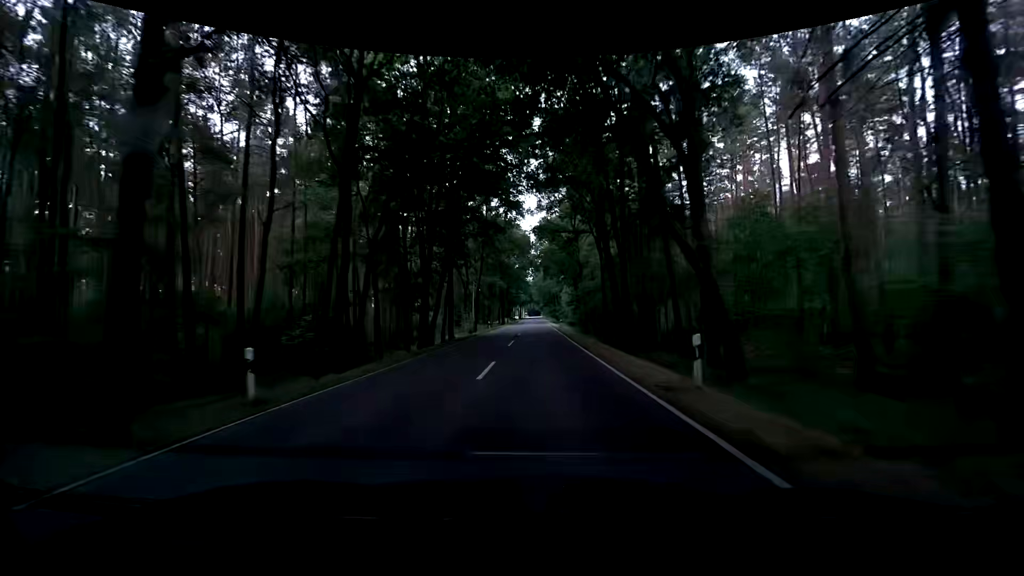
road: tertiary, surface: asphalt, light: Day
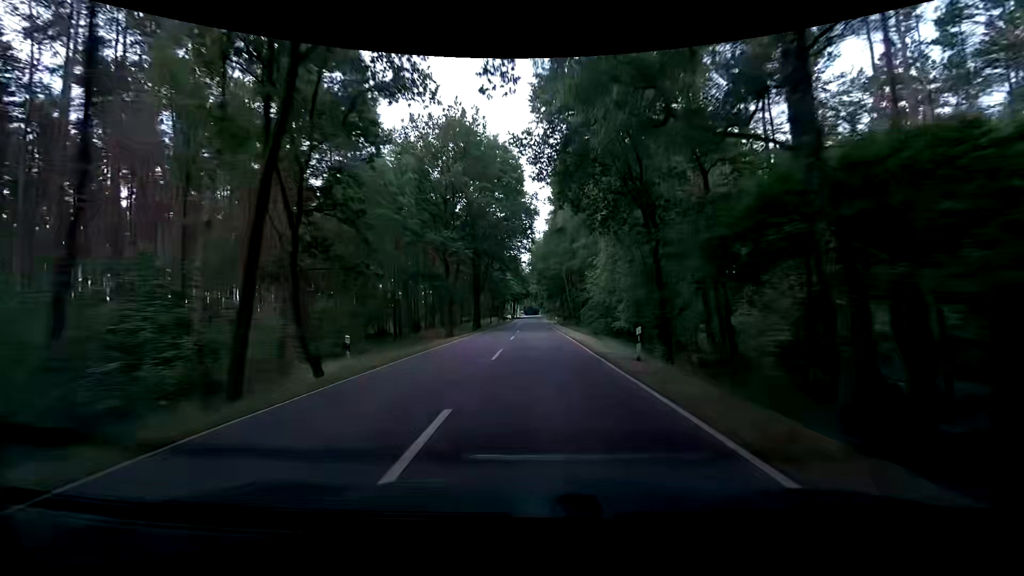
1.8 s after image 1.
(-0.1, +44.1) m; +1°
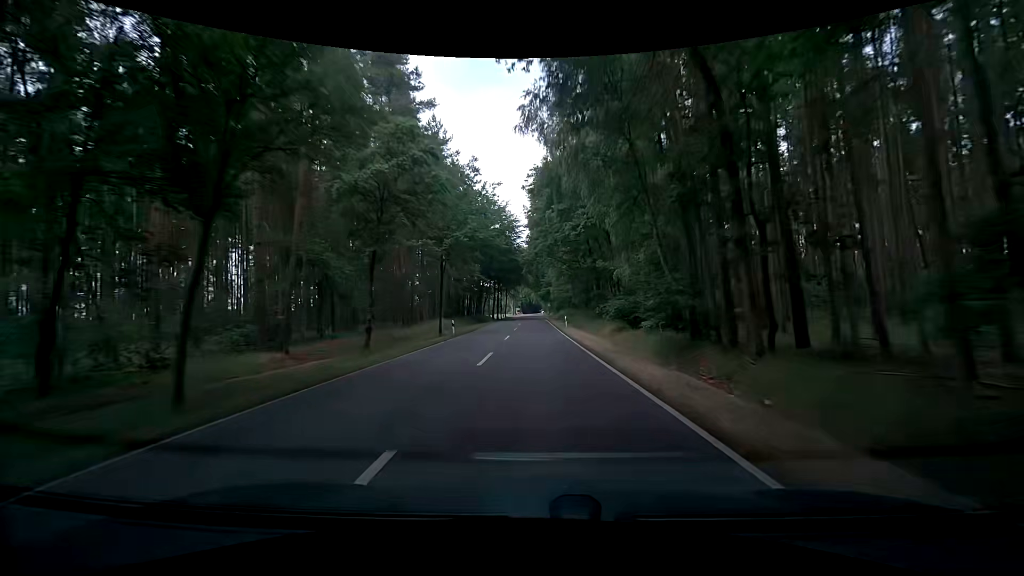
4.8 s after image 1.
(-0.3, +73.6) m; 0°
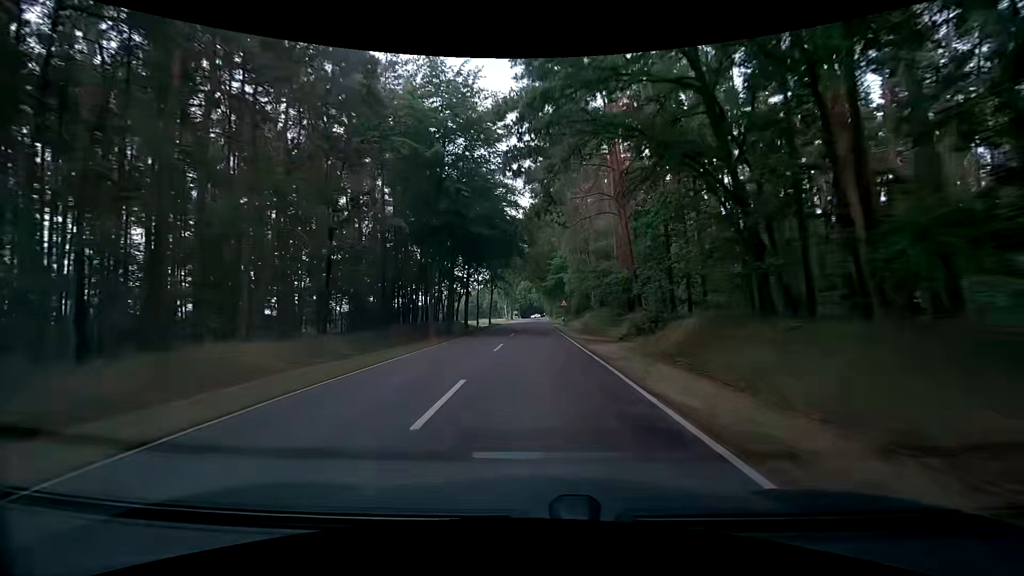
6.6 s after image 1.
(-0.3, +42.5) m; 0°
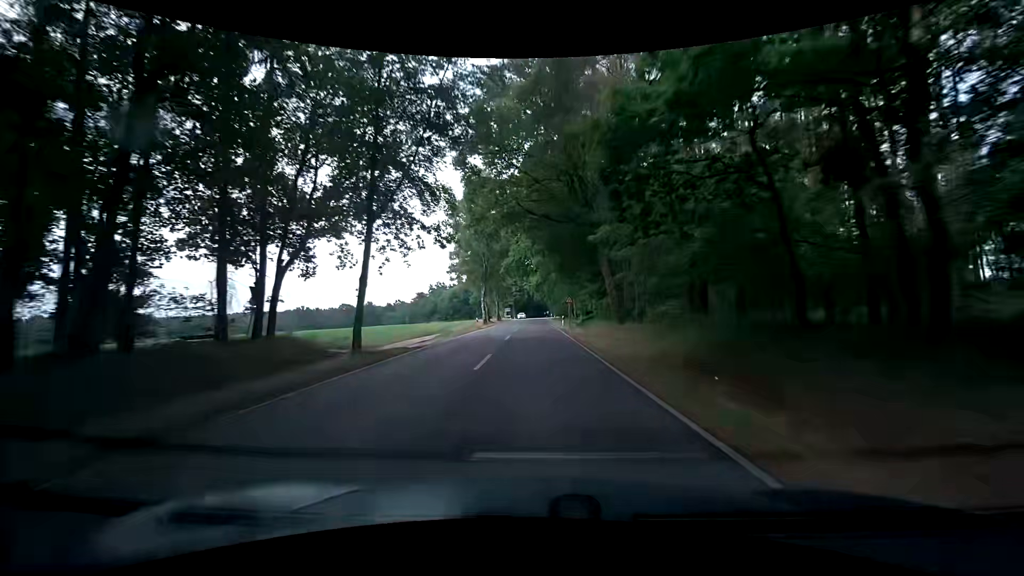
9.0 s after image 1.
(-0.2, +54.1) m; -1°
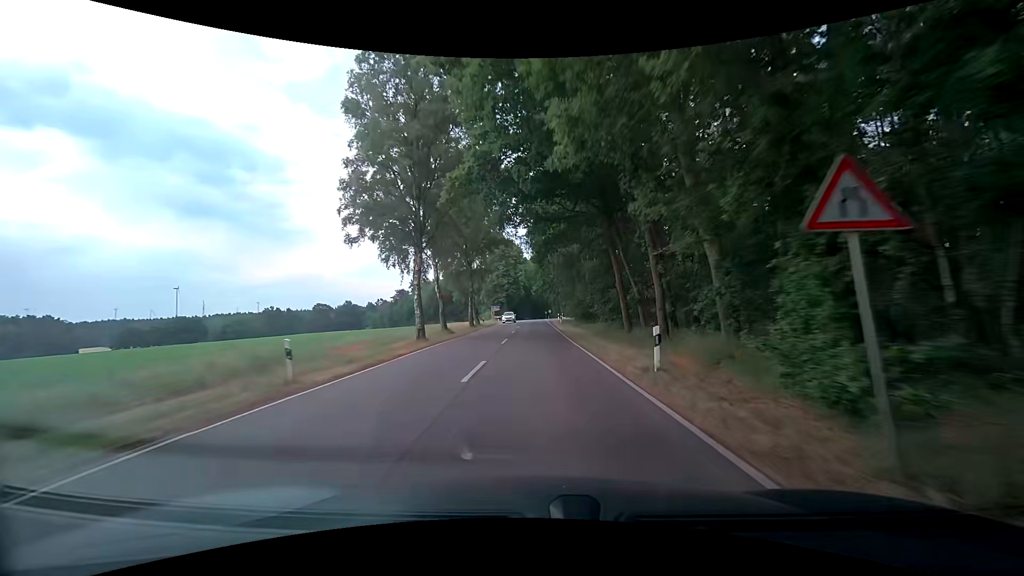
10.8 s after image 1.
(+0.4, +37.1) m; +1°
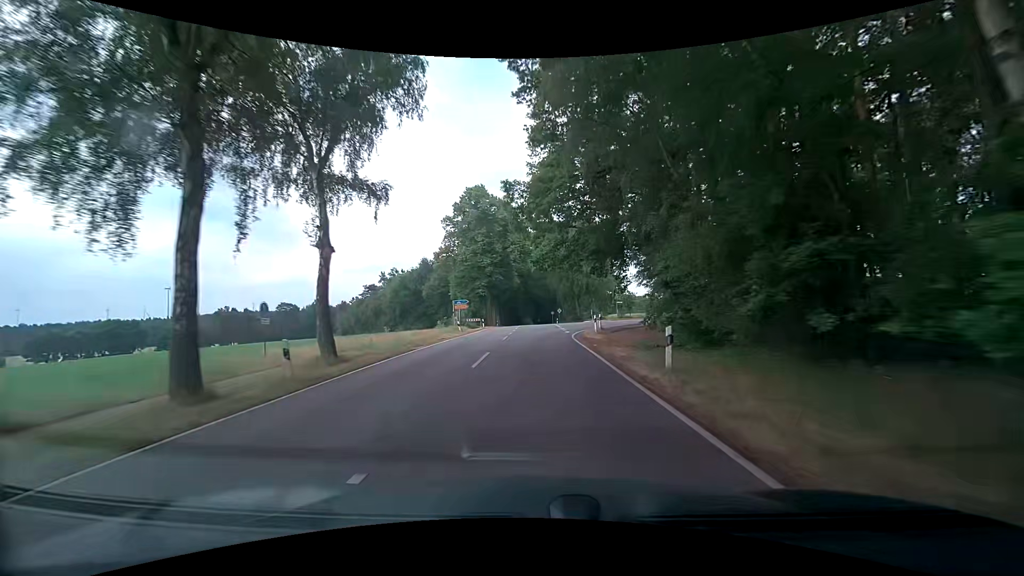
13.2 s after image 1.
(-0.3, +45.1) m; -1°
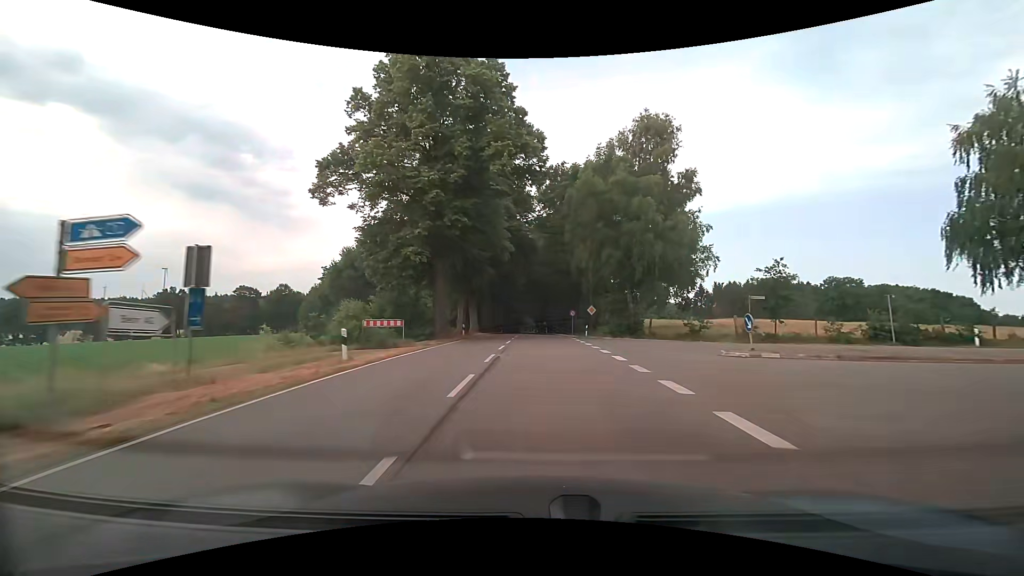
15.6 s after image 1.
(-0.1, +41.3) m; 0°
(0, +10) (0, +20) (0, +30) (0, +40) (0, +50) (0, +60) (0, +70) (-1, +80) (-1, +90) (-1, +100) m
